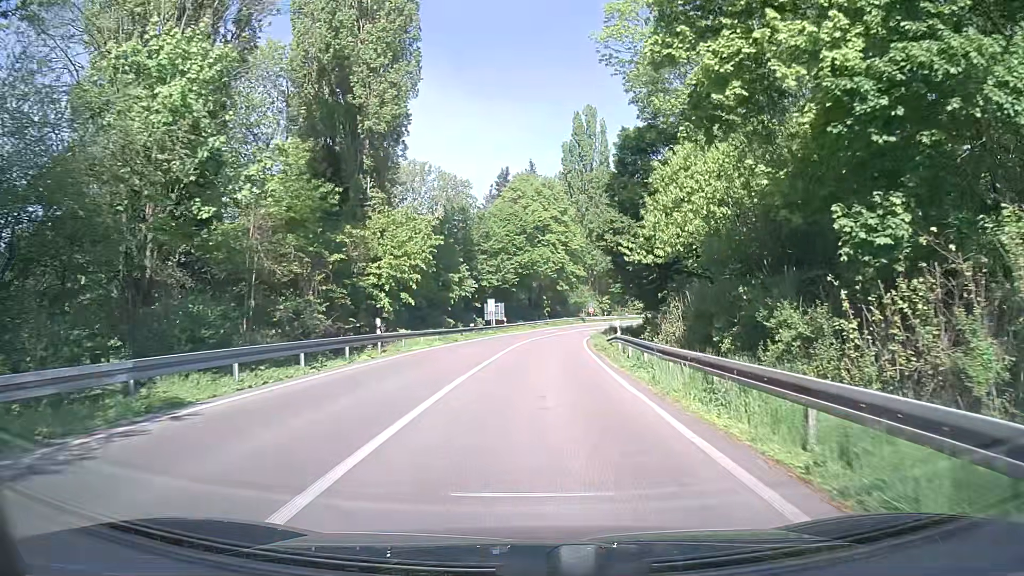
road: trunk_link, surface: asphalt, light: Day
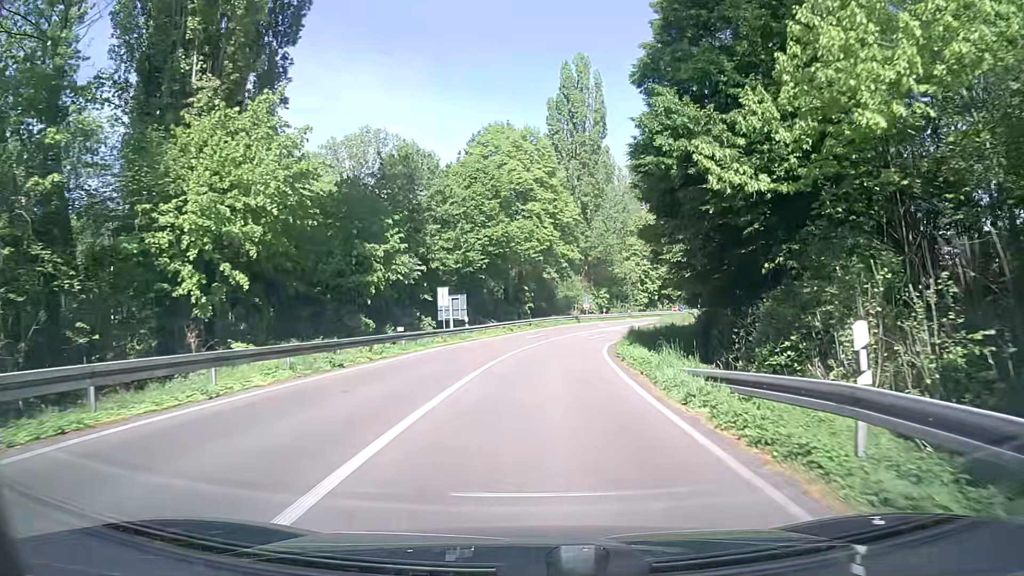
(+0.3, +21.2) m; +2°
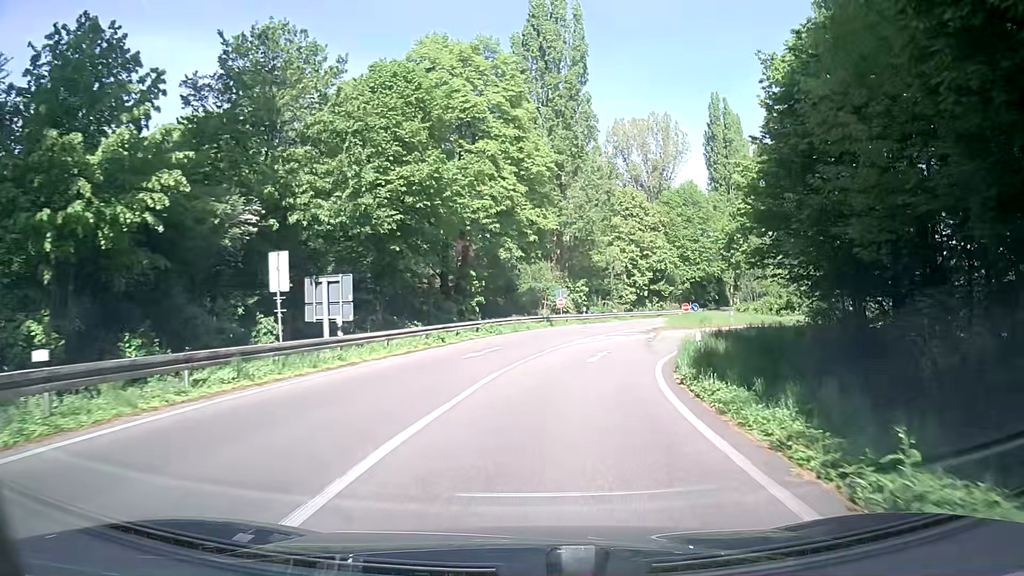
(+0.4, +20.6) m; +3°
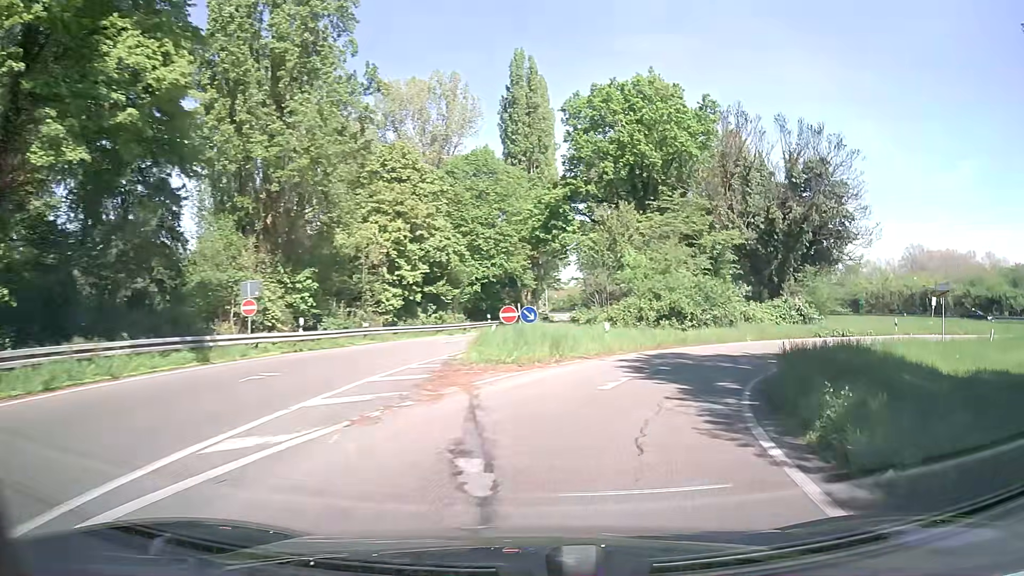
(+3.7, +26.2) m; +20°
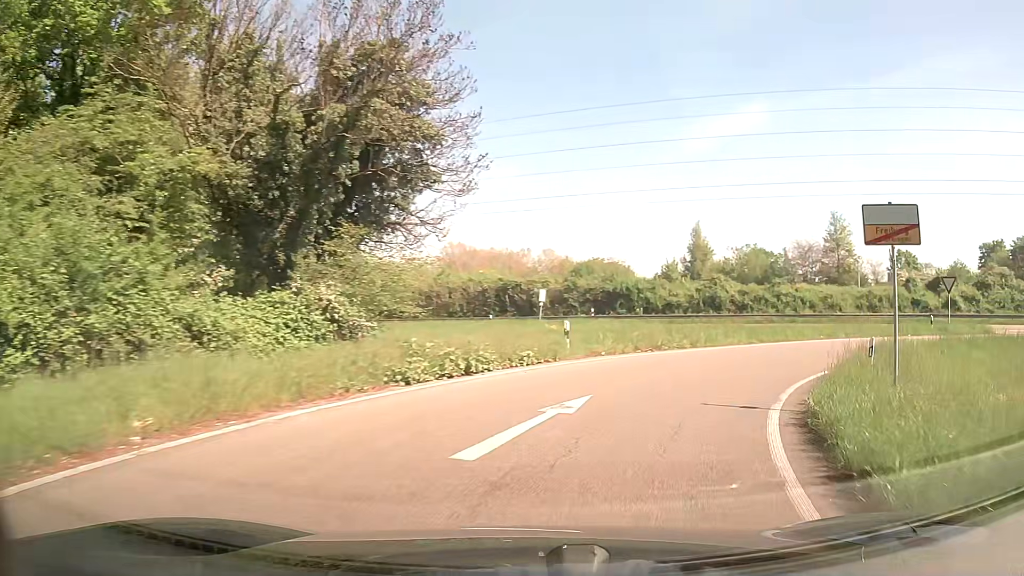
(+7.9, +23.0) m; +41°
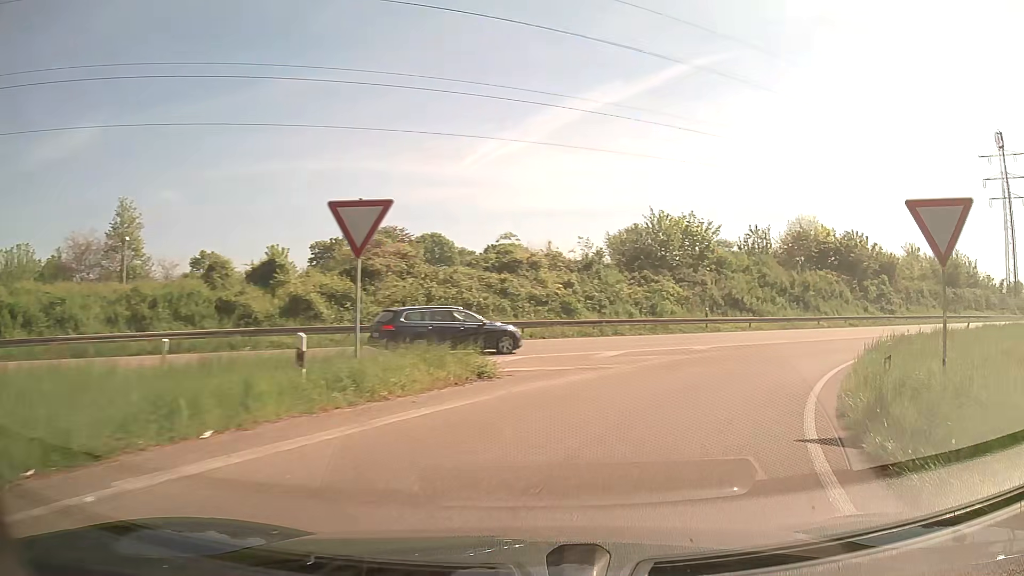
(+14.2, +24.6) m; +60°
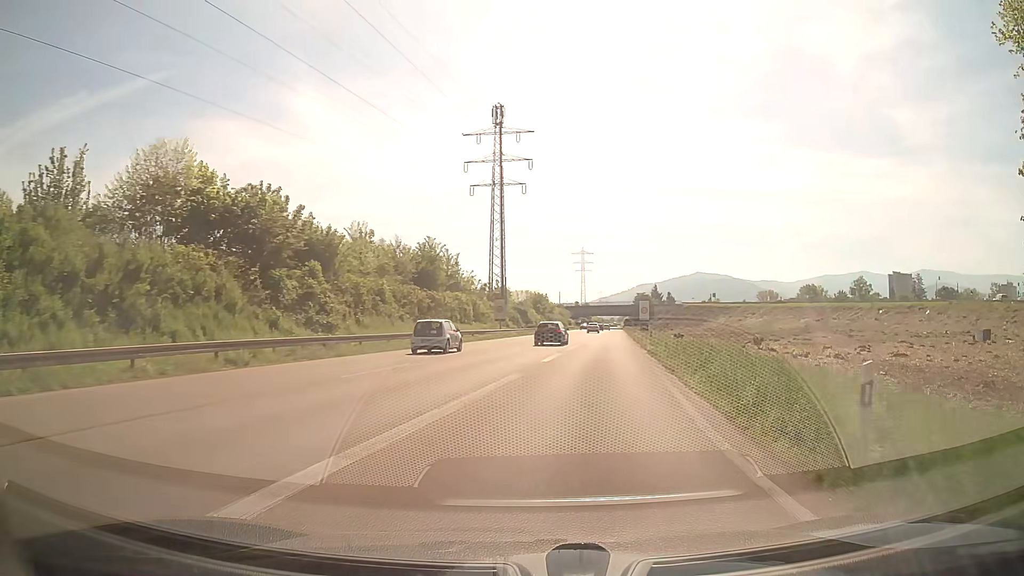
(+14.5, +27.4) m; +50°
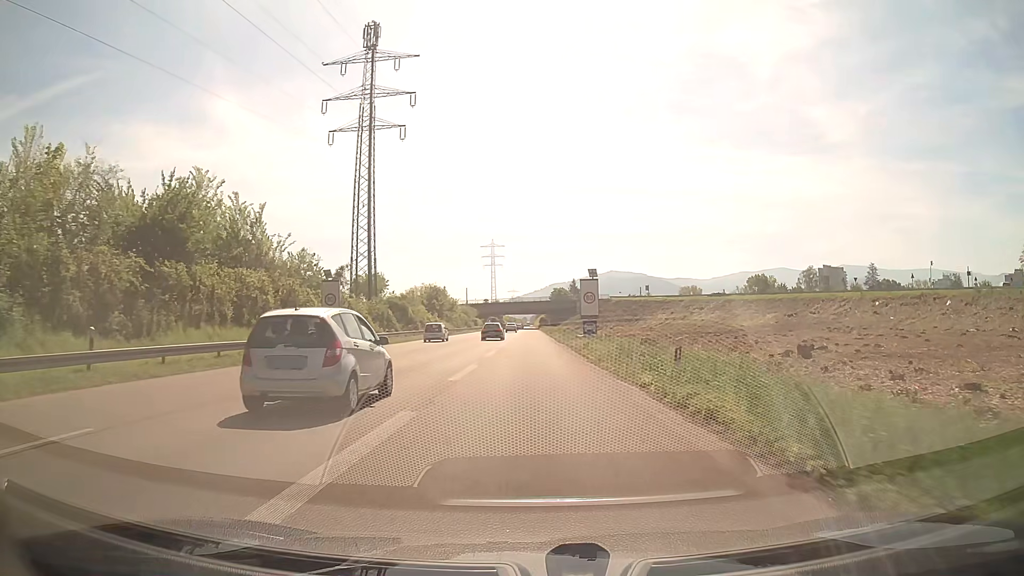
(+3.4, +31.9) m; +8°
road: trunk
(0, +10) (0, +20) (0, +30) (0, +40) (0, +50) (0, +60) (0, +70) (-1, +80) (-1, +90) (-1, +100) m
